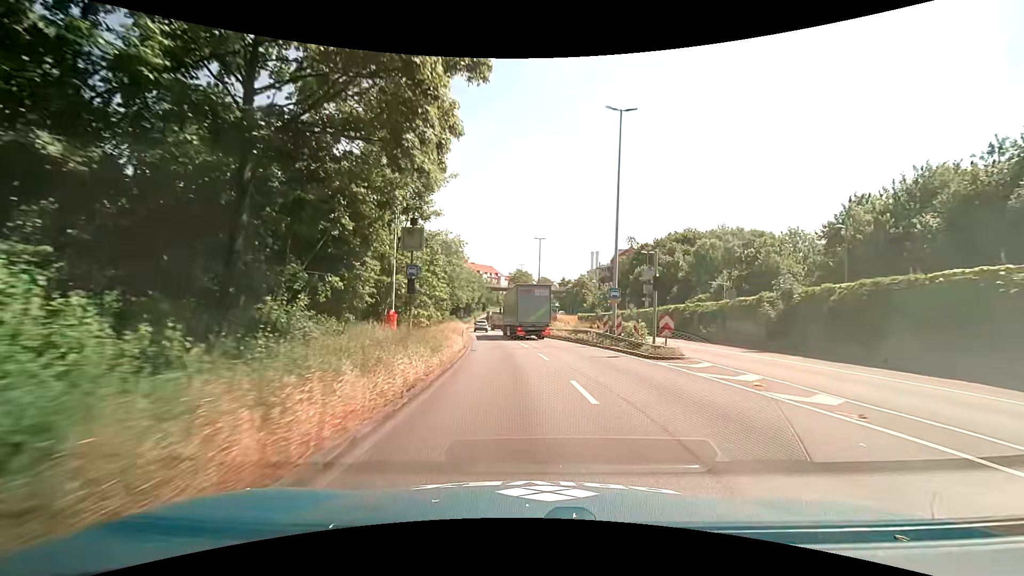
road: trunk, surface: asphalt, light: Day
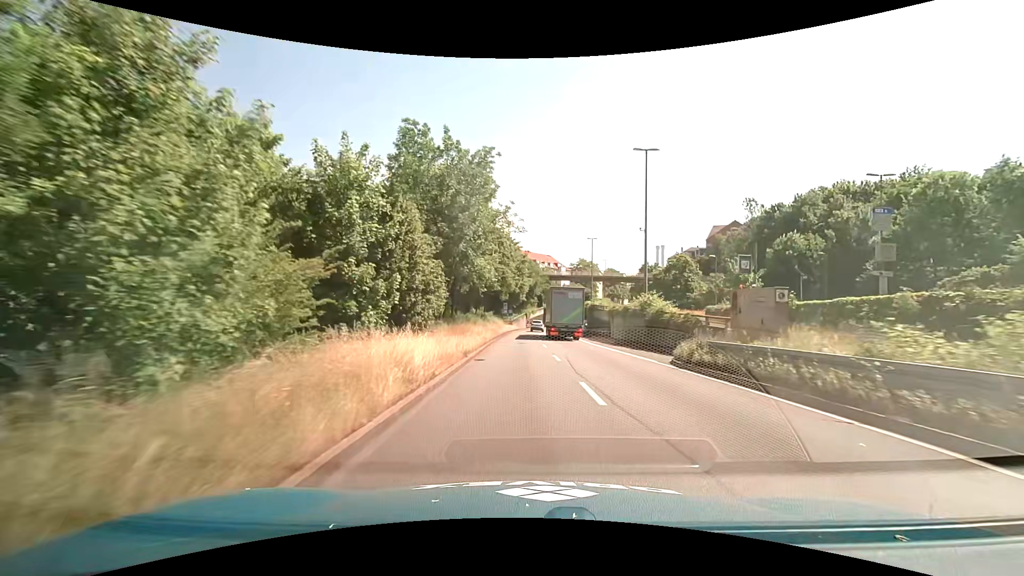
(-2.0, +36.0) m; -7°
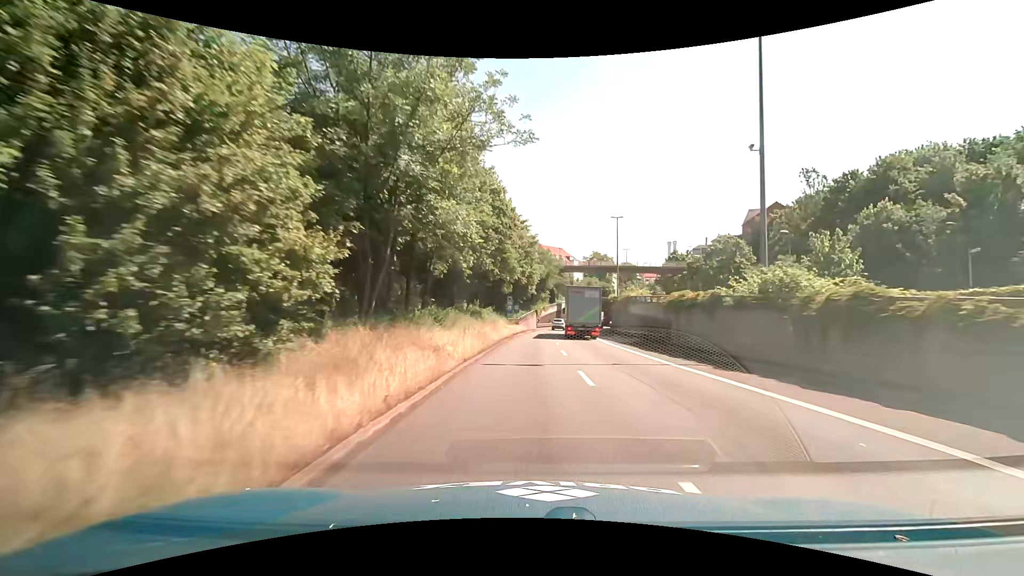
(-0.1, +15.8) m; -1°
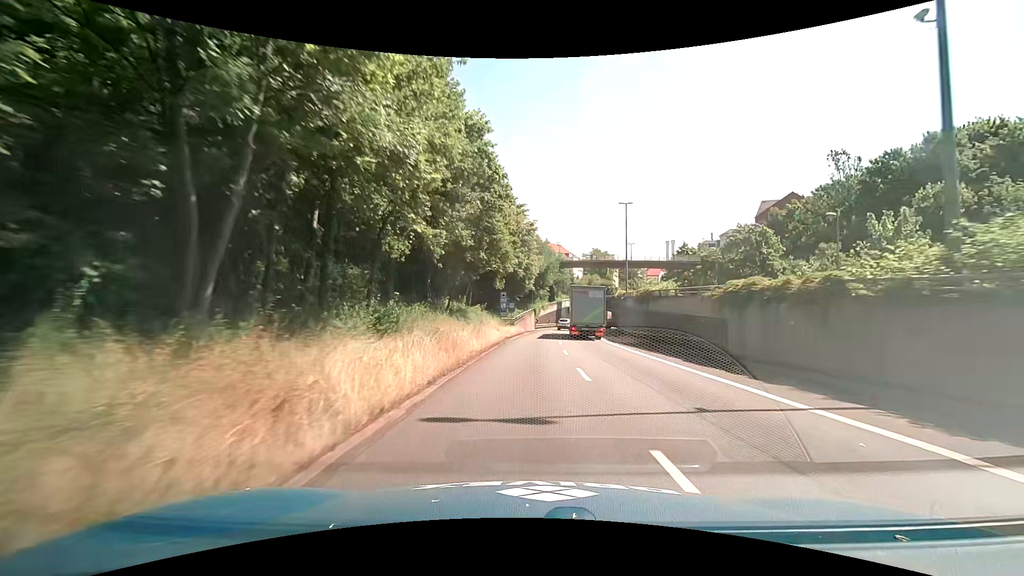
(0.0, +8.2) m; 0°
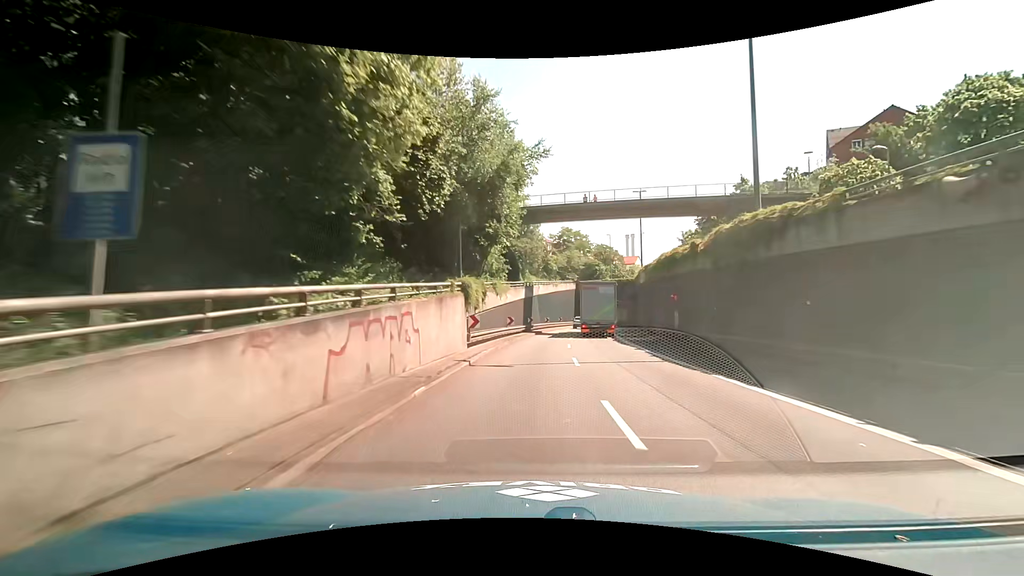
(+1.5, +42.1) m; +5°
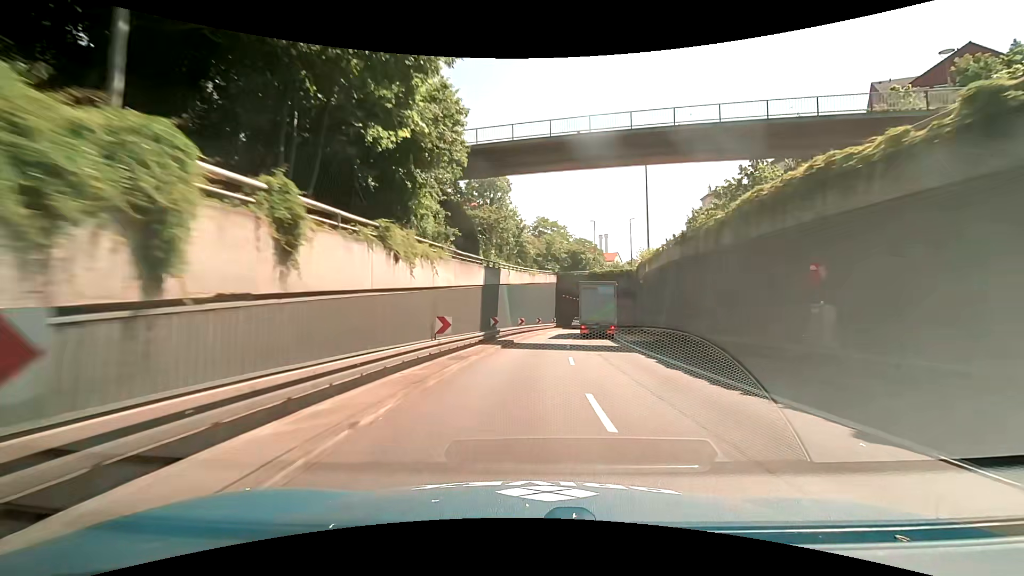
(+0.5, +17.3) m; +3°
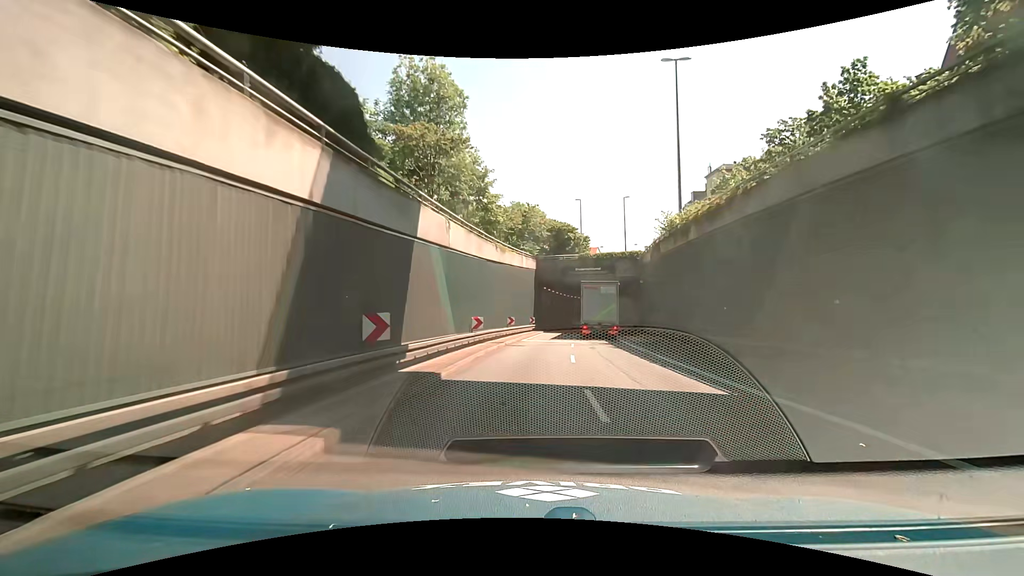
(+0.4, +17.4) m; +2°
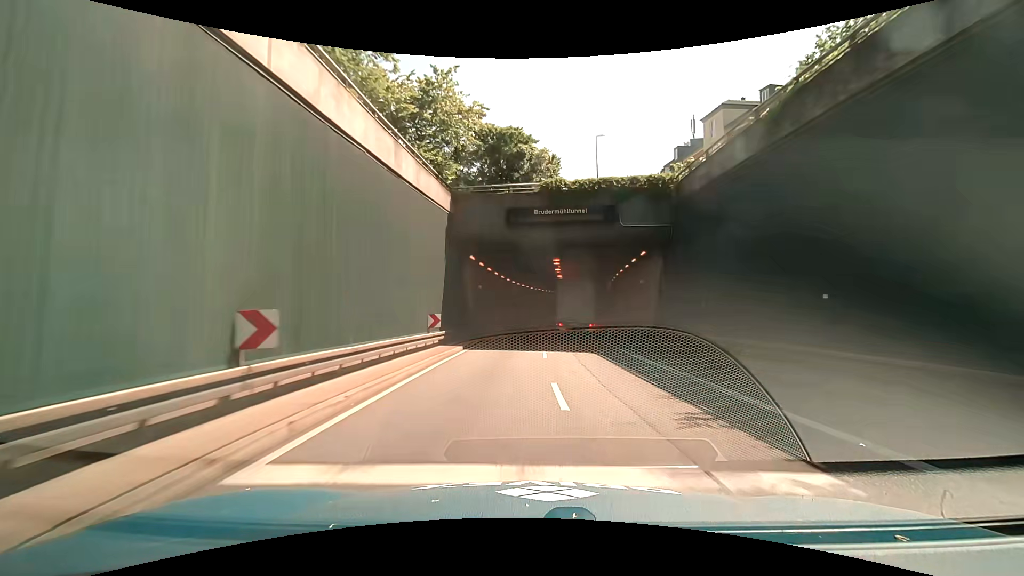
(+1.7, +26.2) m; +7°
